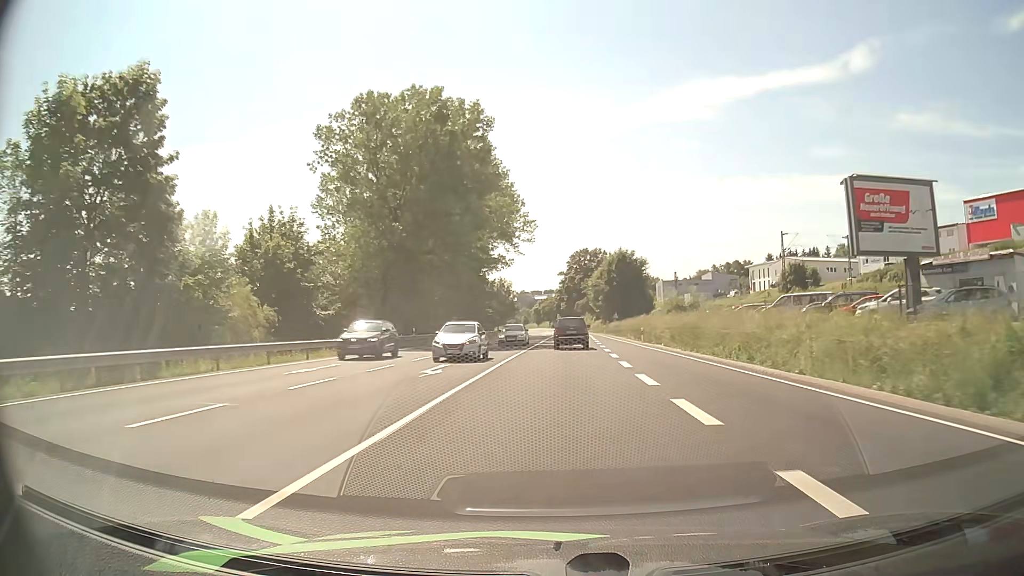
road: primary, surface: asphalt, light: Day
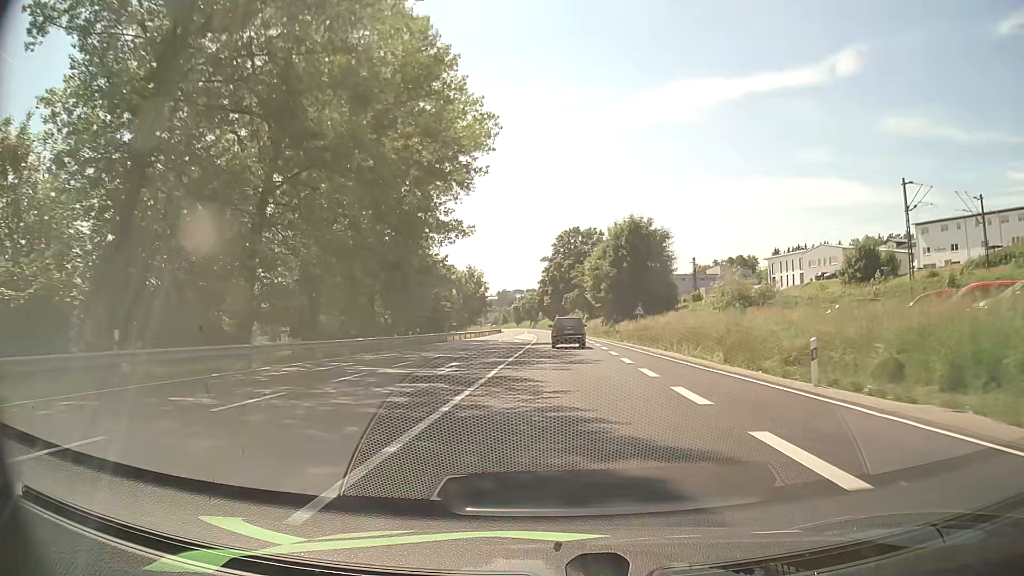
(+0.4, +34.0) m; +1°
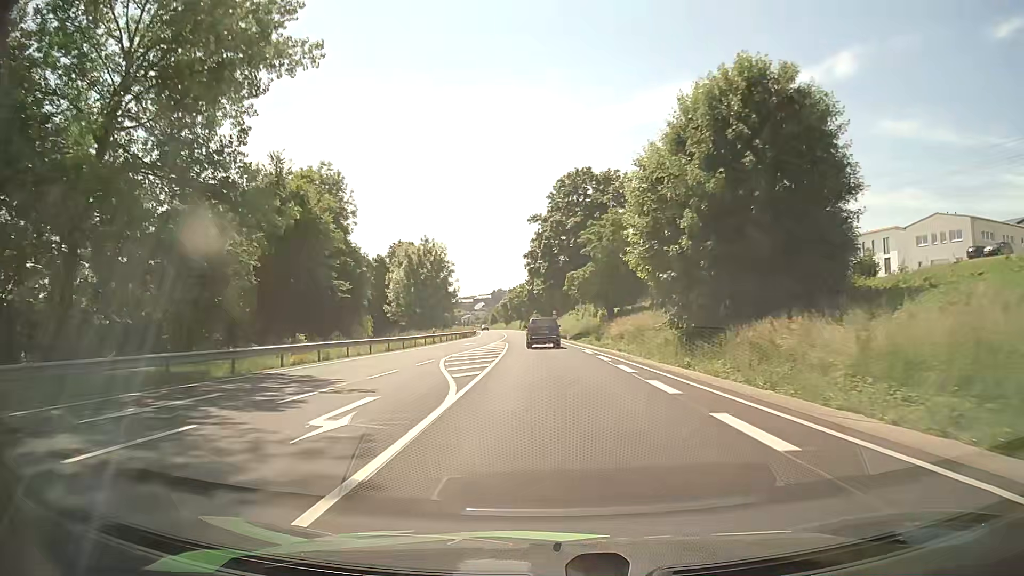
(+0.6, +46.3) m; 0°
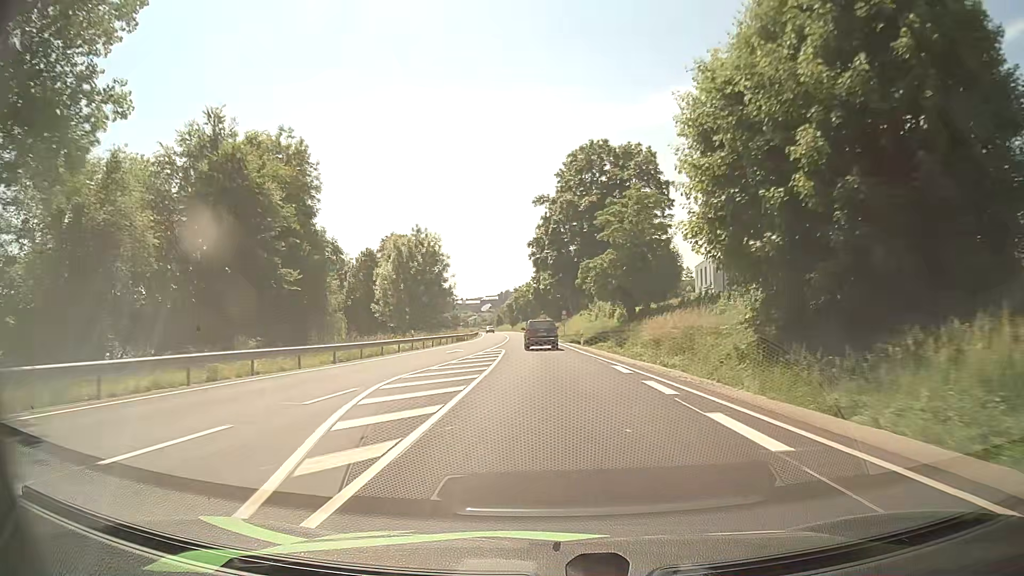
(-0.1, +11.9) m; 0°
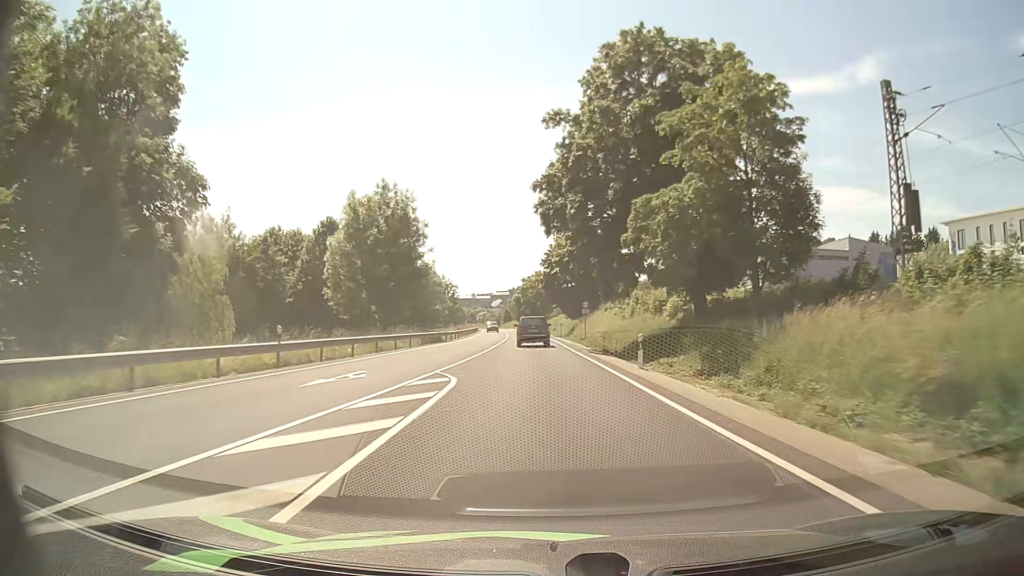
(-0.4, +24.3) m; -1°
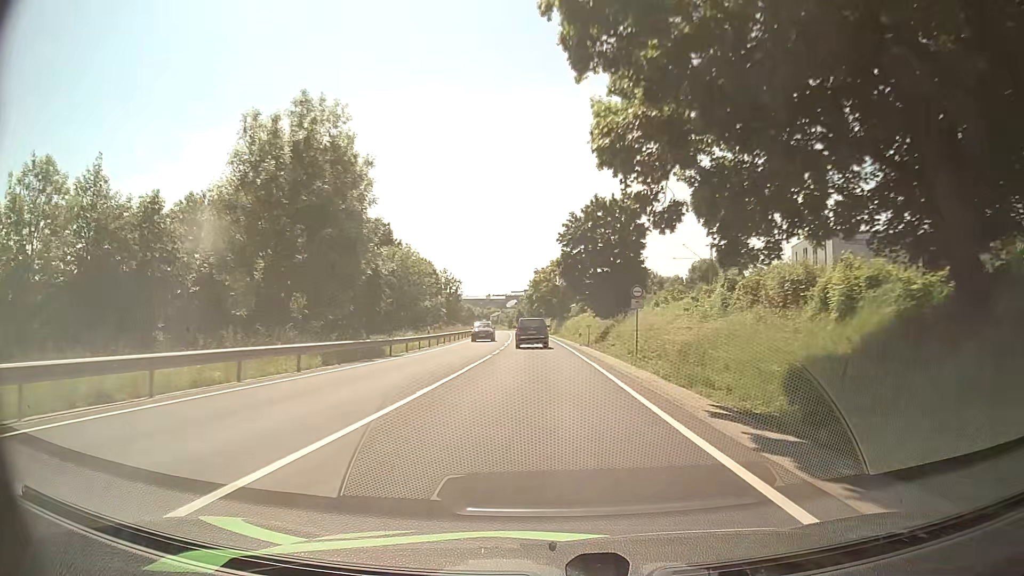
(-0.2, +24.8) m; -1°
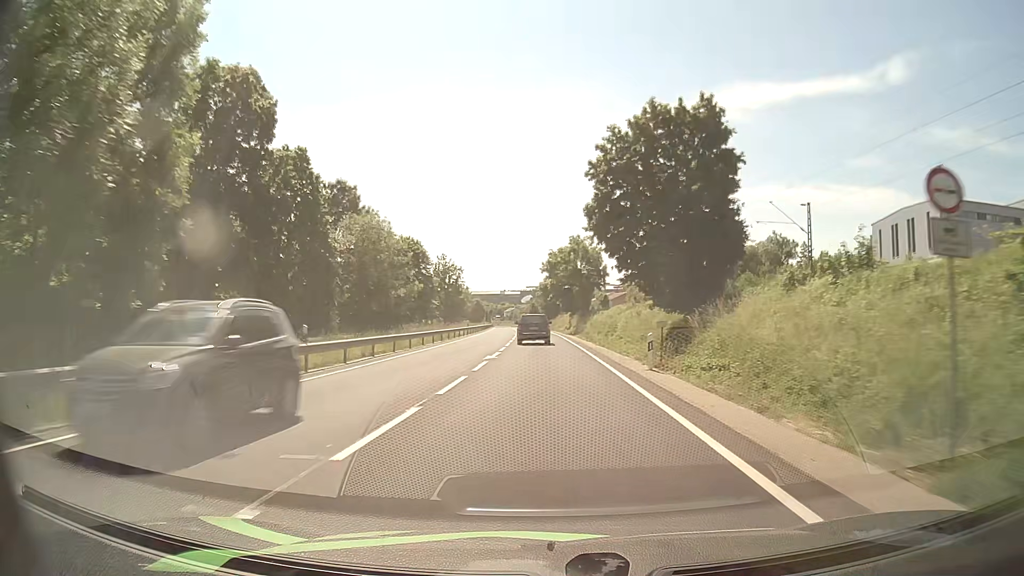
(-0.3, +25.1) m; -1°
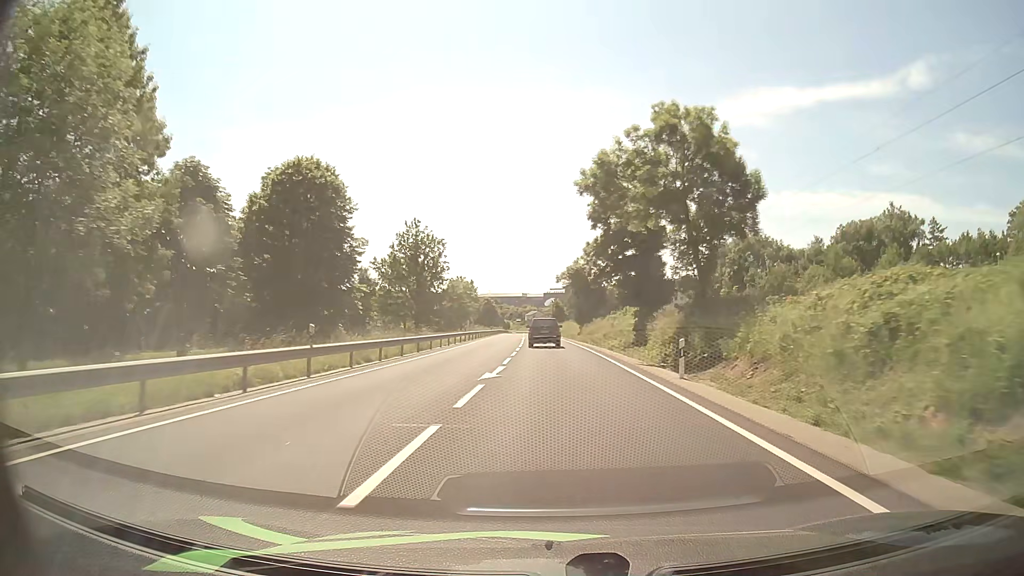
(-1.1, +49.7) m; -2°
(0, +10) (0, +20) (0, +30) (0, +40) (-1, +50) (-1, +60) (-1, +70) (-1, +80) (-2, +90) (-2, +100) m
